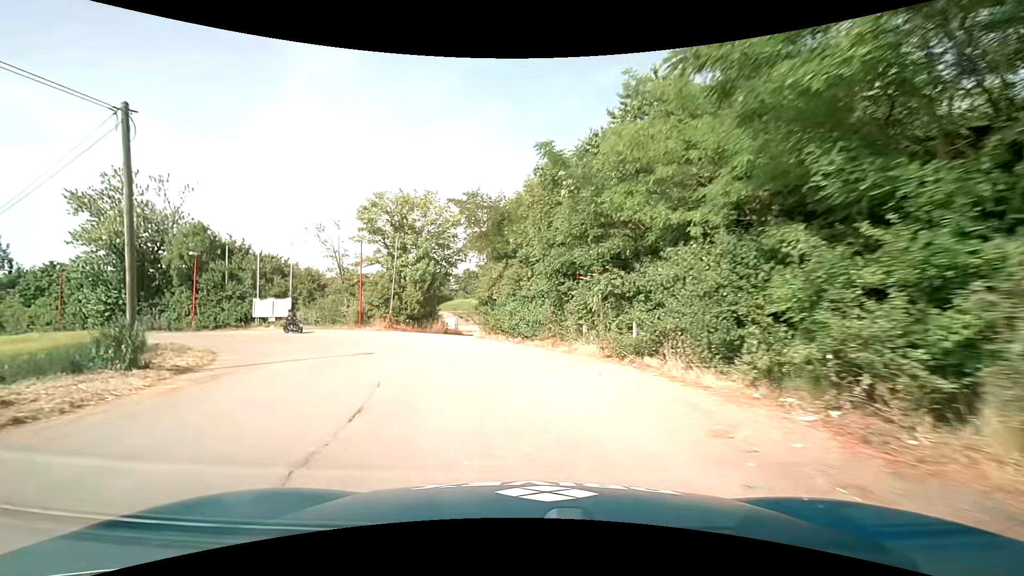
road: service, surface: asphalt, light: Day
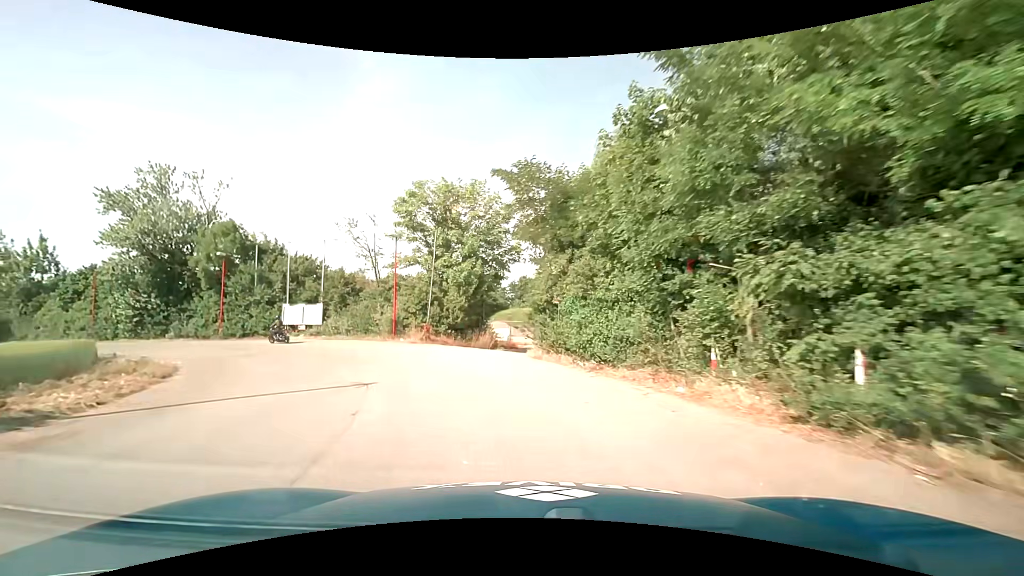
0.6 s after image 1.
(-0.3, +6.0) m; -7°
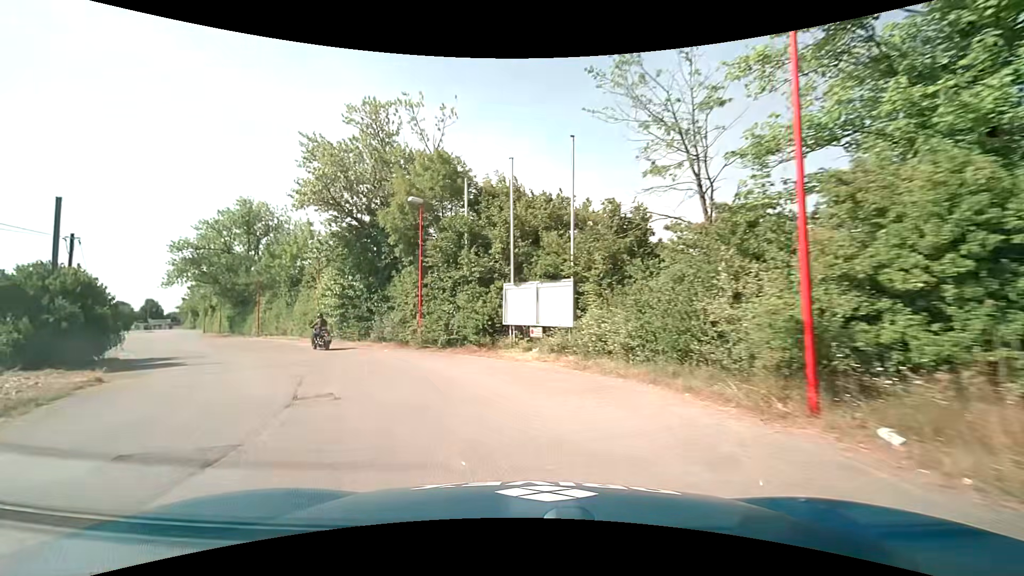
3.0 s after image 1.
(-5.6, +20.6) m; -34°
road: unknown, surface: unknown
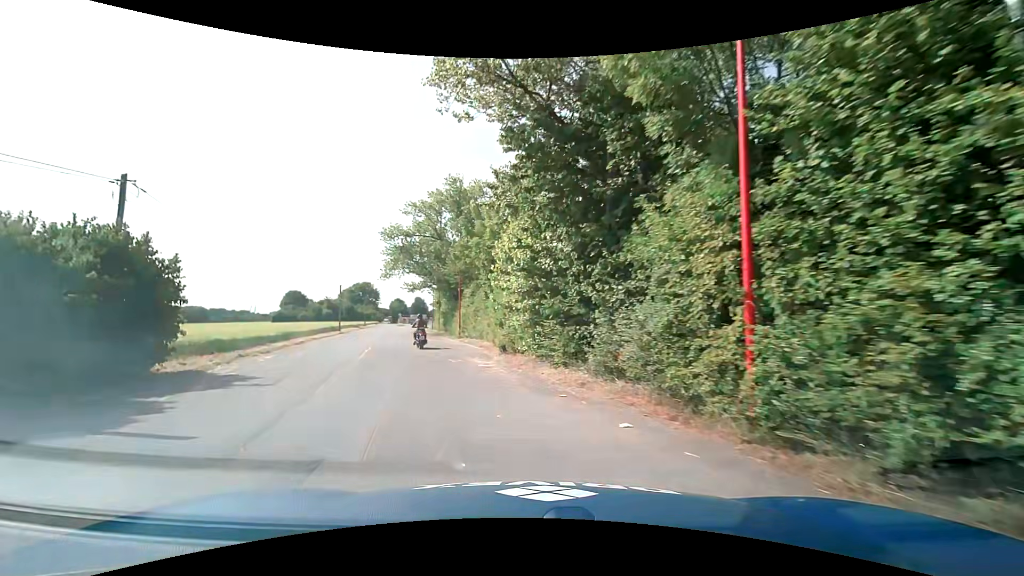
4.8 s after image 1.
(-3.3, +14.2) m; -26°
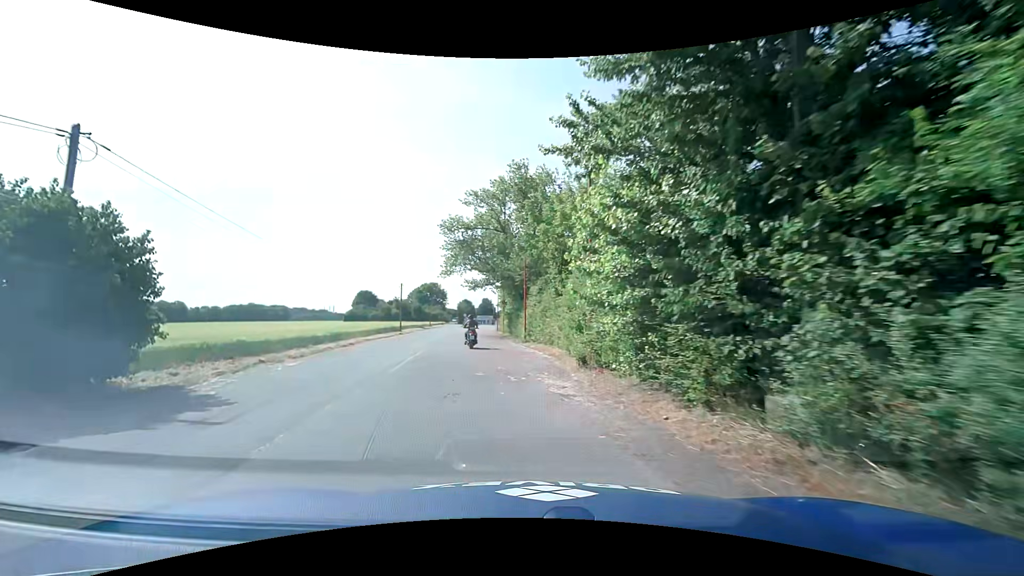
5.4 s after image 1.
(-0.4, +4.9) m; -8°
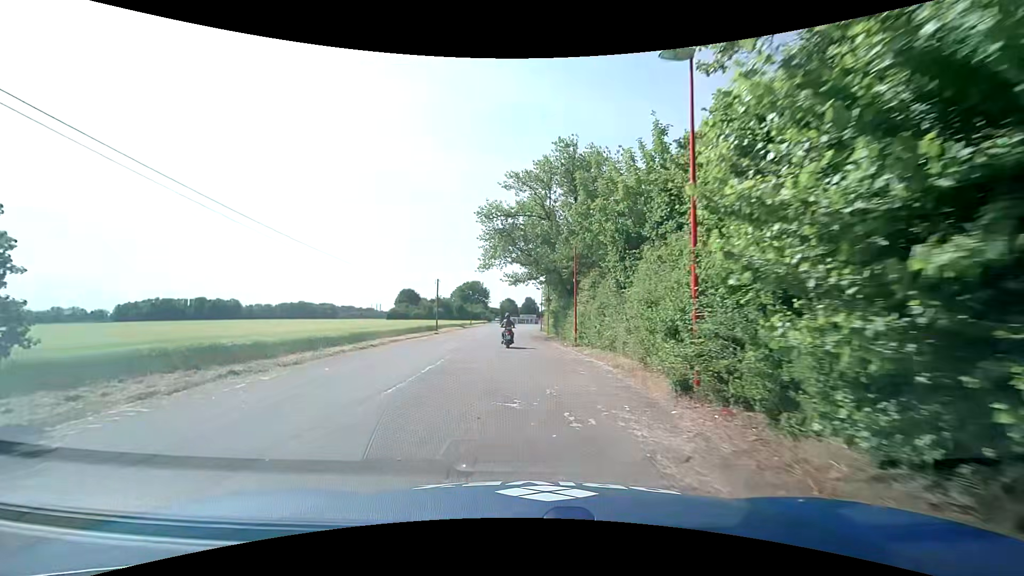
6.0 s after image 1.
(-0.2, +4.9) m; -3°
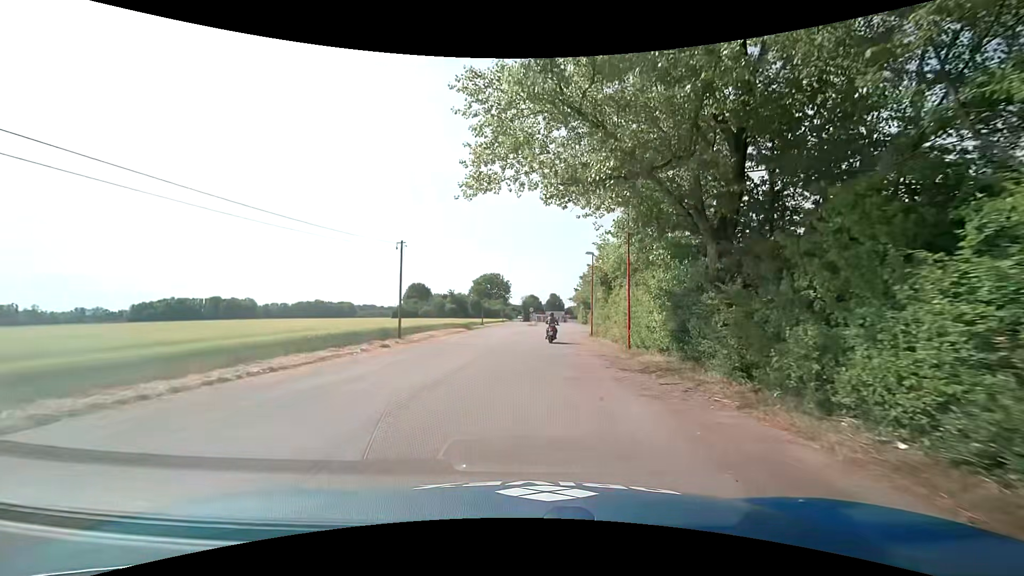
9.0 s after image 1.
(-1.9, +25.3) m; -5°
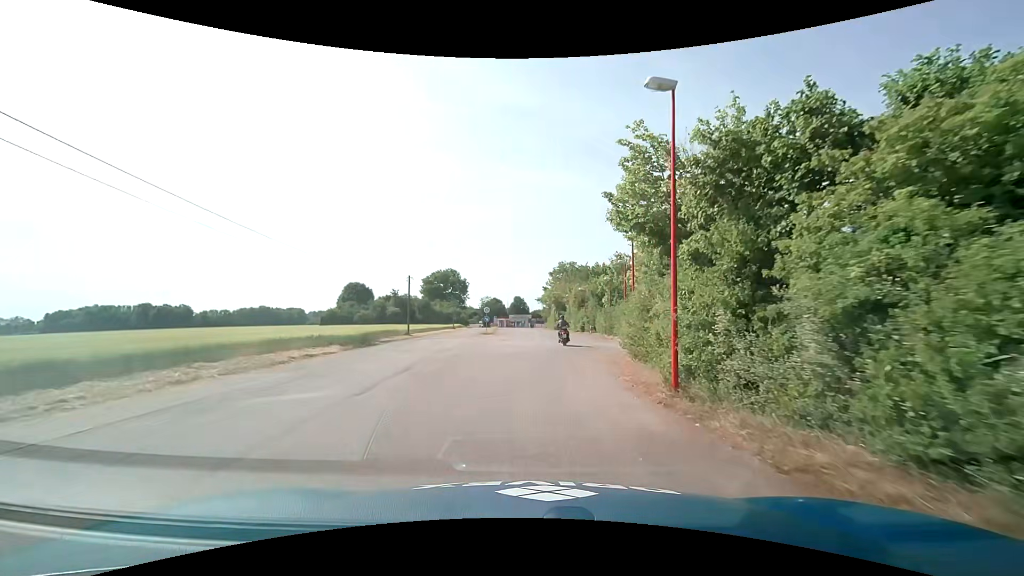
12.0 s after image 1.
(+1.0, +26.0) m; +4°
(0, +10) (+1, +20) (+1, +30) (+2, +40) (+3, +50) (+4, +60) (+4, +70) (+4, +80) (+4, +90) (+3, +100) m
